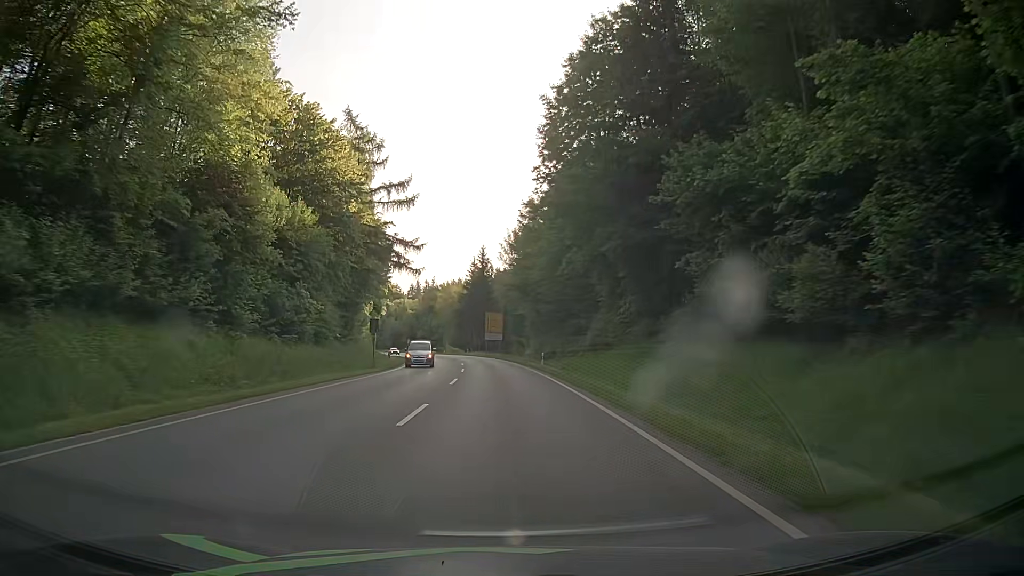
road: secondary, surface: asphalt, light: Day
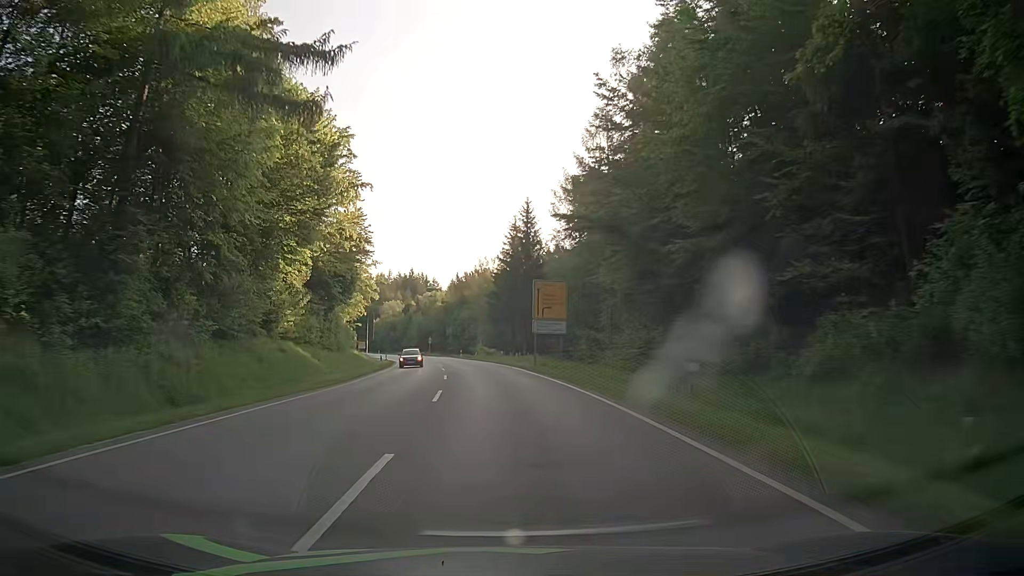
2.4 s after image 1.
(-1.7, +43.2) m; -5°
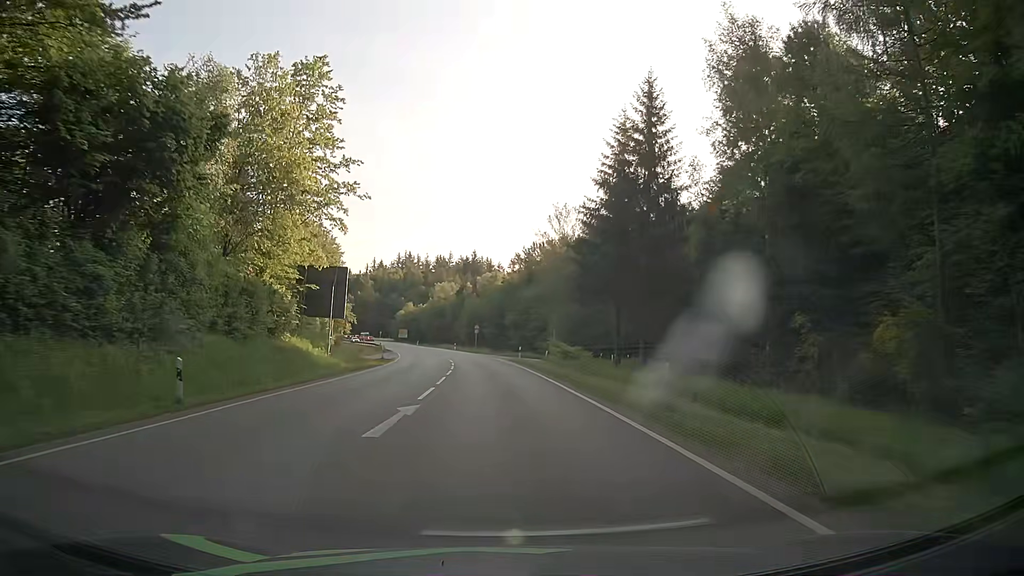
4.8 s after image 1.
(-1.9, +43.1) m; -6°
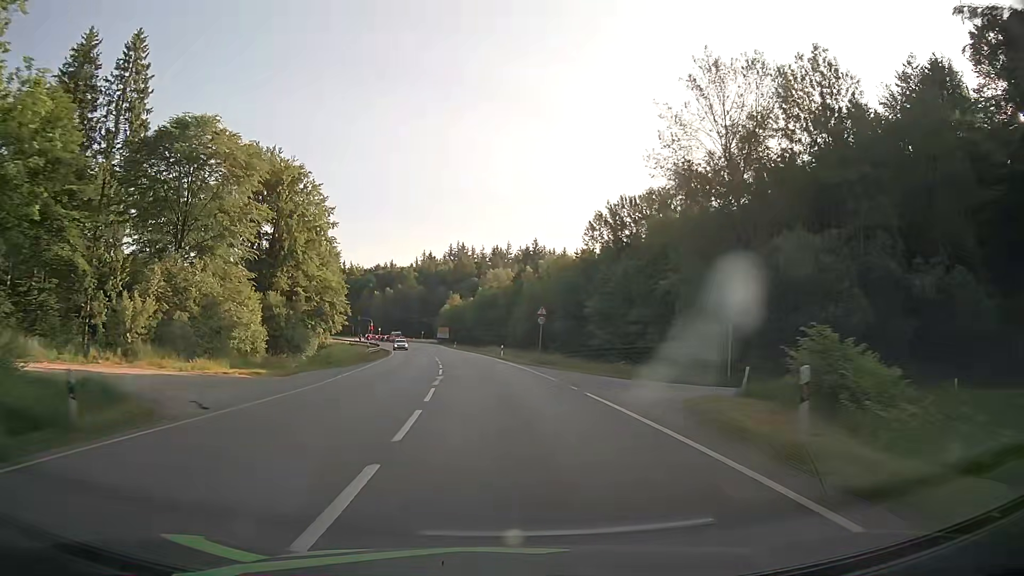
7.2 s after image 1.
(-1.8, +43.2) m; -5°
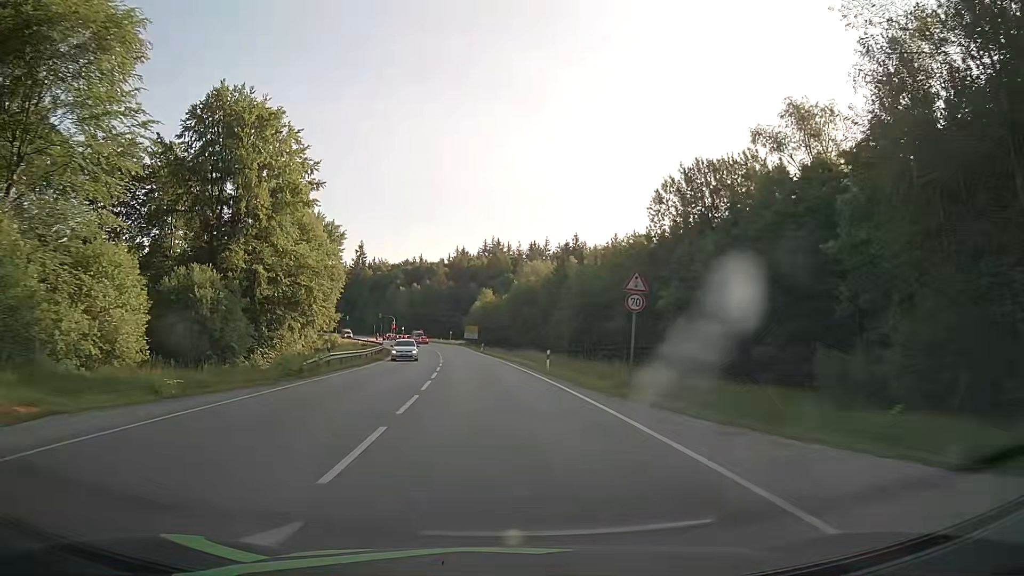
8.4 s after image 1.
(-0.6, +21.1) m; -3°
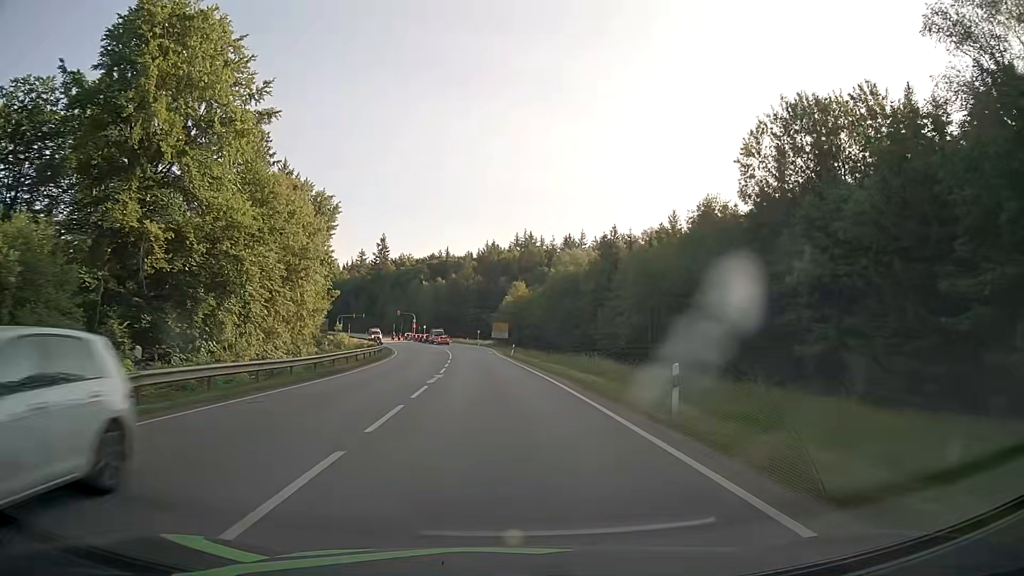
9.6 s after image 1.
(-0.5, +20.2) m; -3°
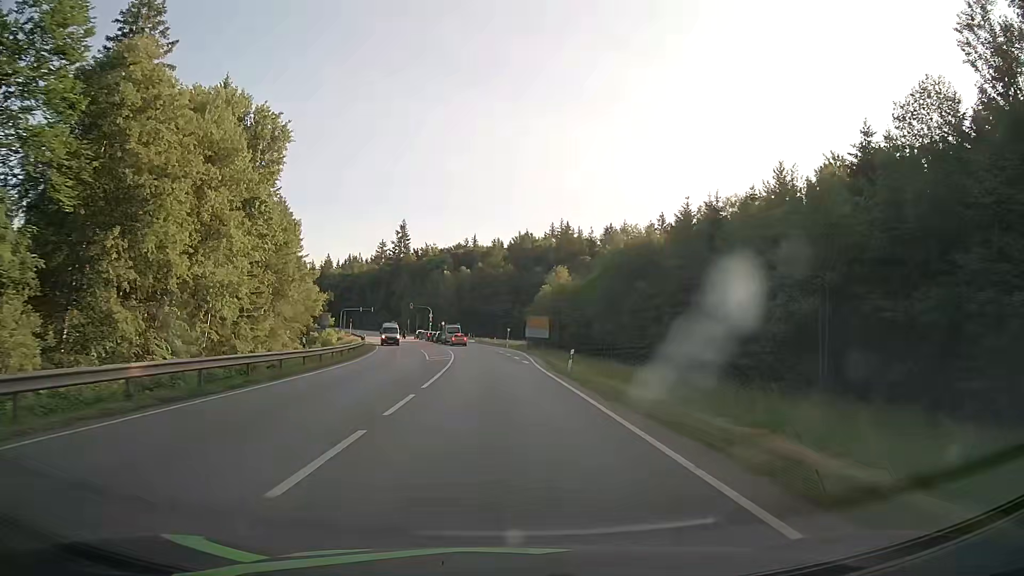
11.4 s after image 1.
(-0.7, +28.3) m; -3°
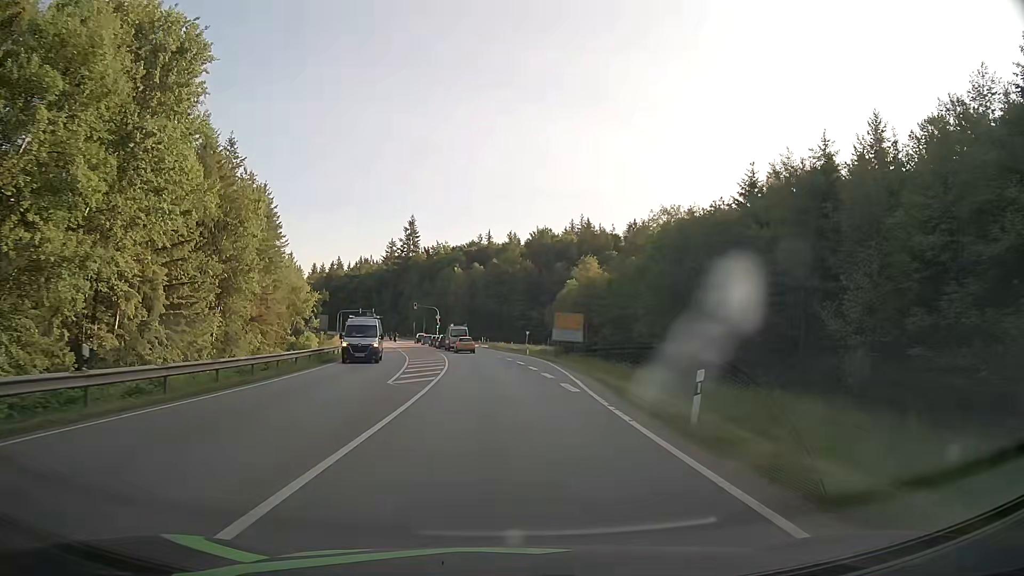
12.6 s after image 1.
(-0.2, +17.1) m; -2°
(0, +10) (0, +20) (-1, +30) (-1, +40) (-2, +50) (-3, +60) (-5, +70) (-7, +80) (-9, +89) (-11, +99) m
